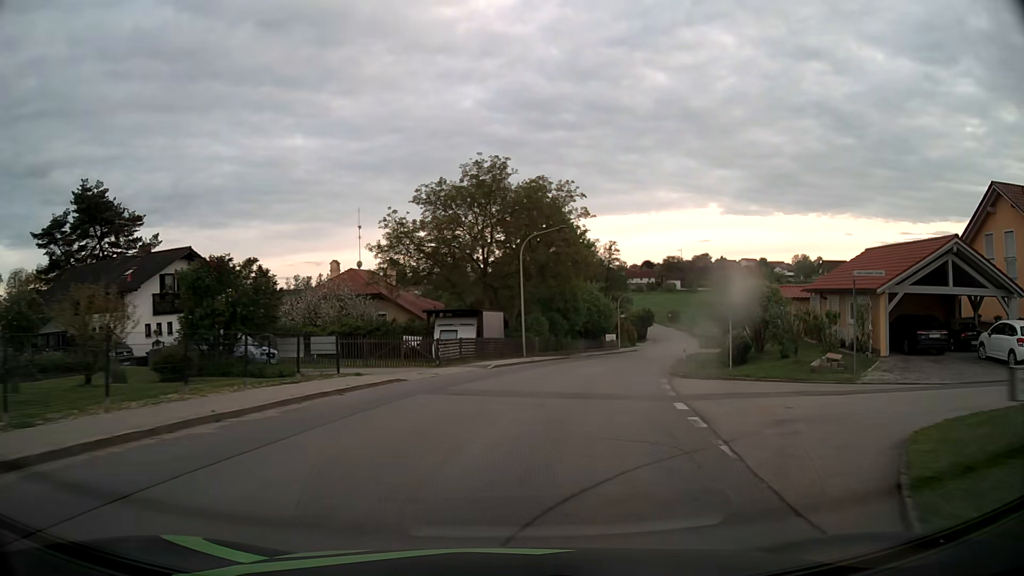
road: tertiary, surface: asphalt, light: Day
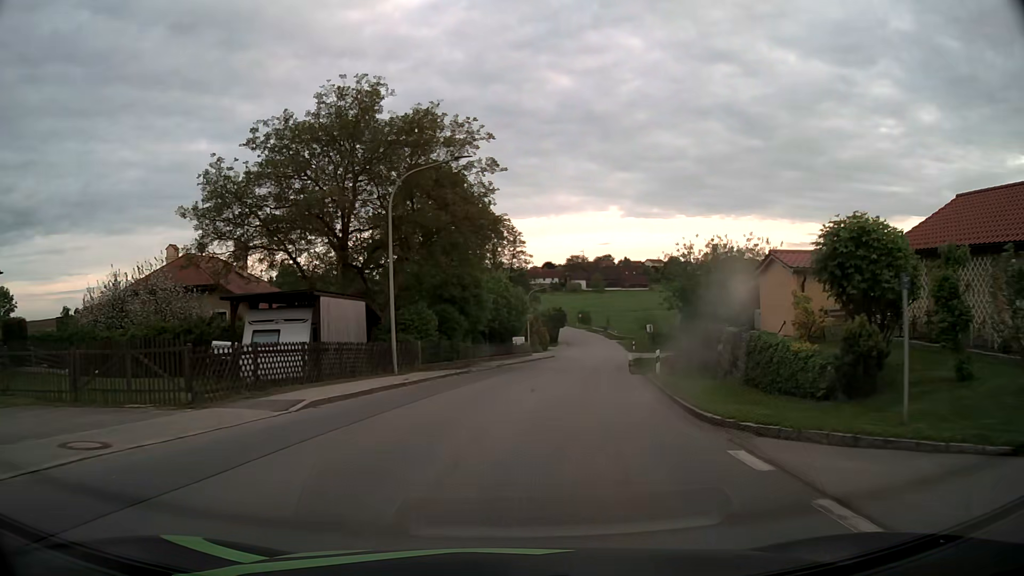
(+1.2, +15.1) m; +9°
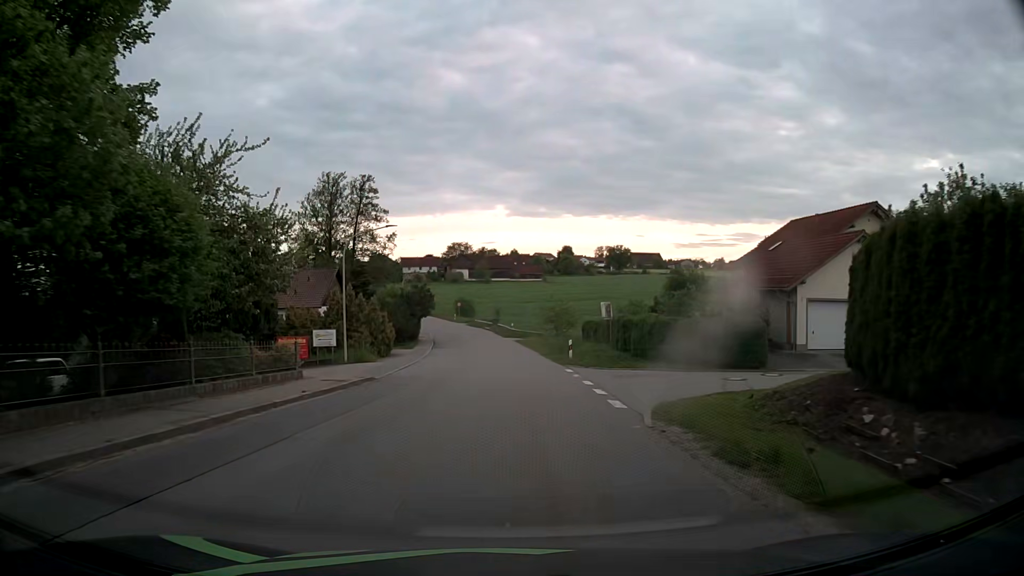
(+4.8, +37.7) m; +10°
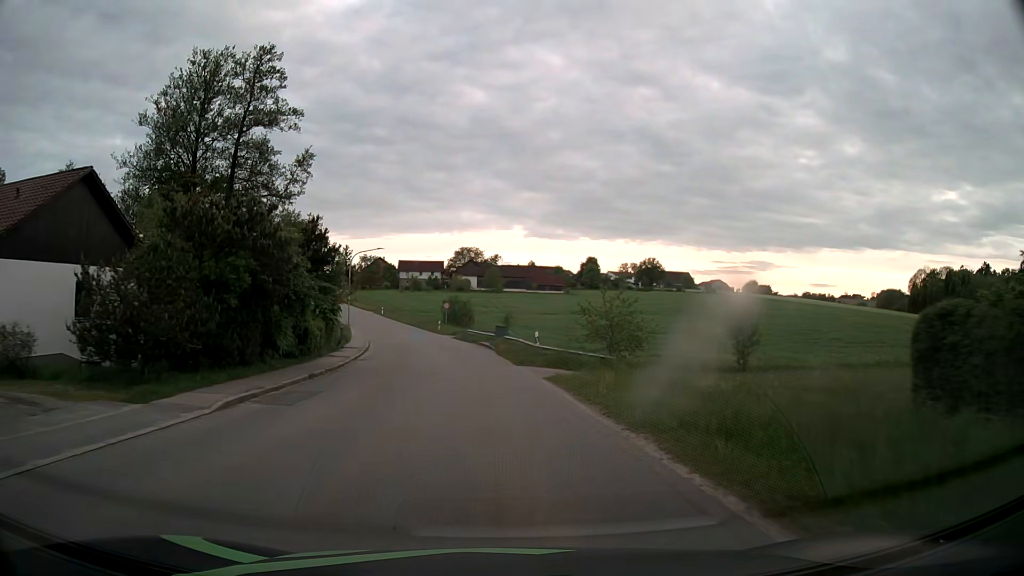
(+0.1, +38.1) m; -1°
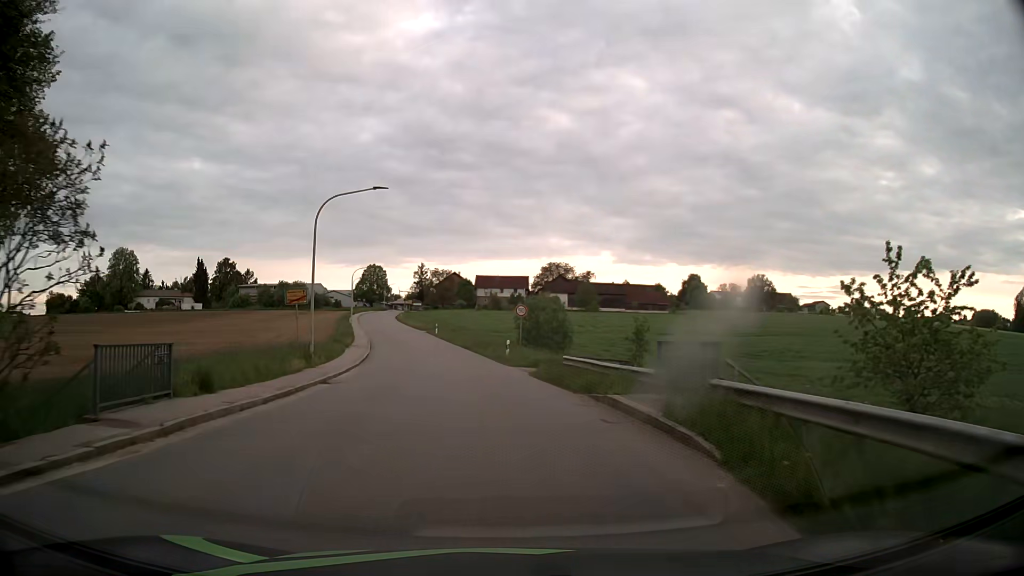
(-1.6, +30.0) m; -7°
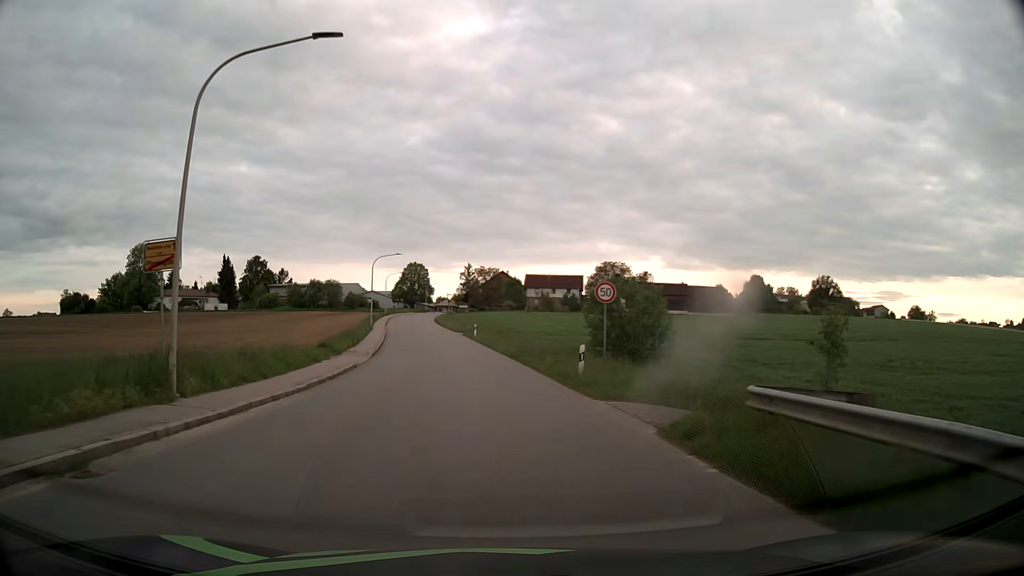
(-0.5, +15.0) m; -4°
(0, +10) (-1, +20) (-2, +30) (-3, +40) (-5, +50) (-6, +60) (-8, +69) (-10, +79) (-12, +89) (-13, +99) m
